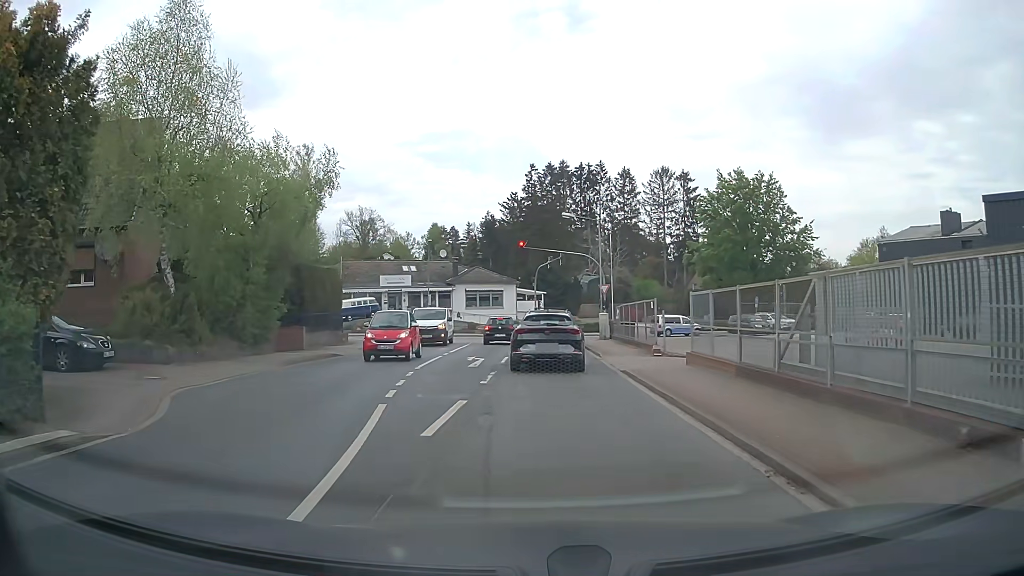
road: tertiary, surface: asphalt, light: Day
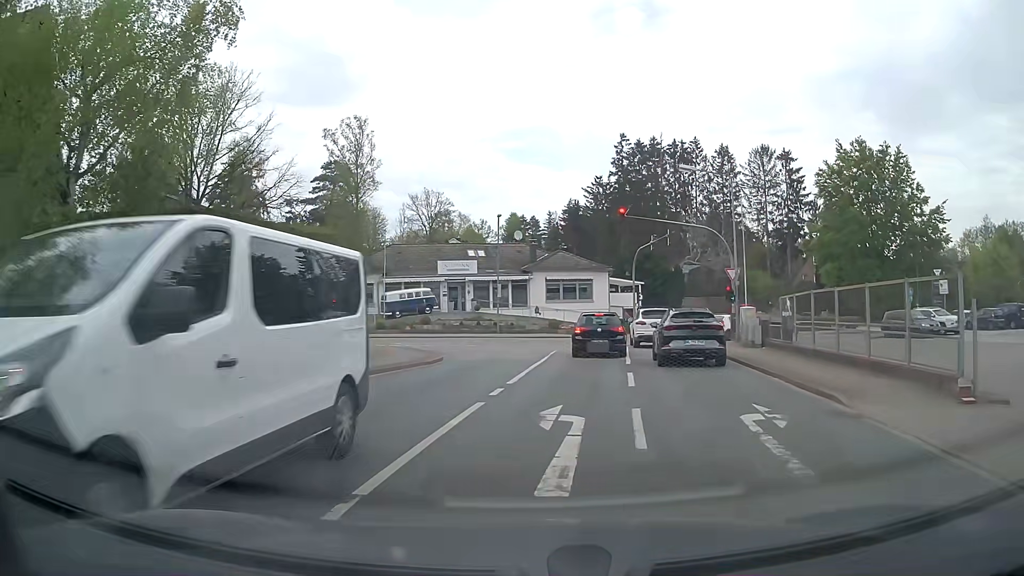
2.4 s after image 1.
(-0.7, +13.2) m; -6°
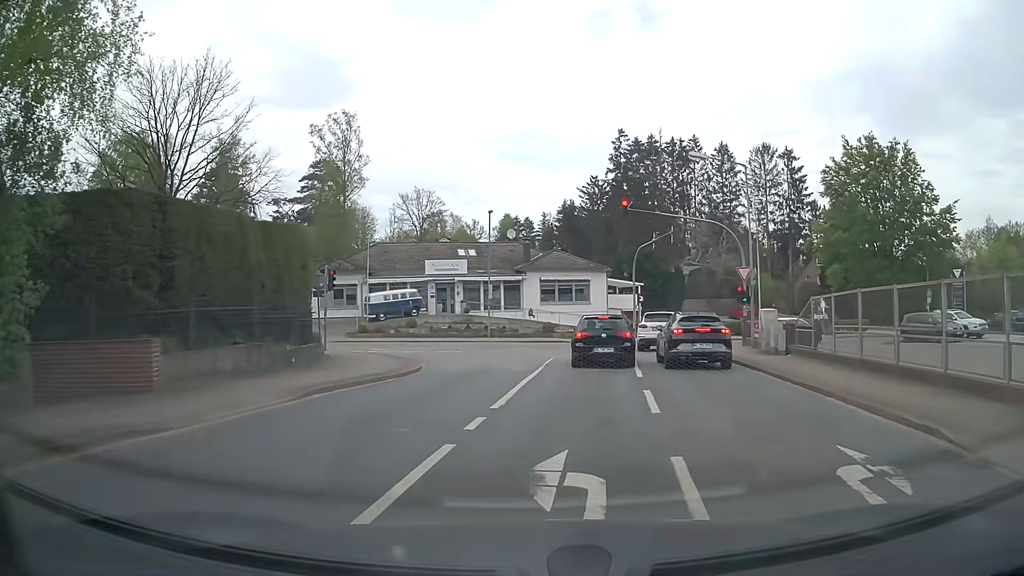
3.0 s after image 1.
(0.0, +3.1) m; 0°
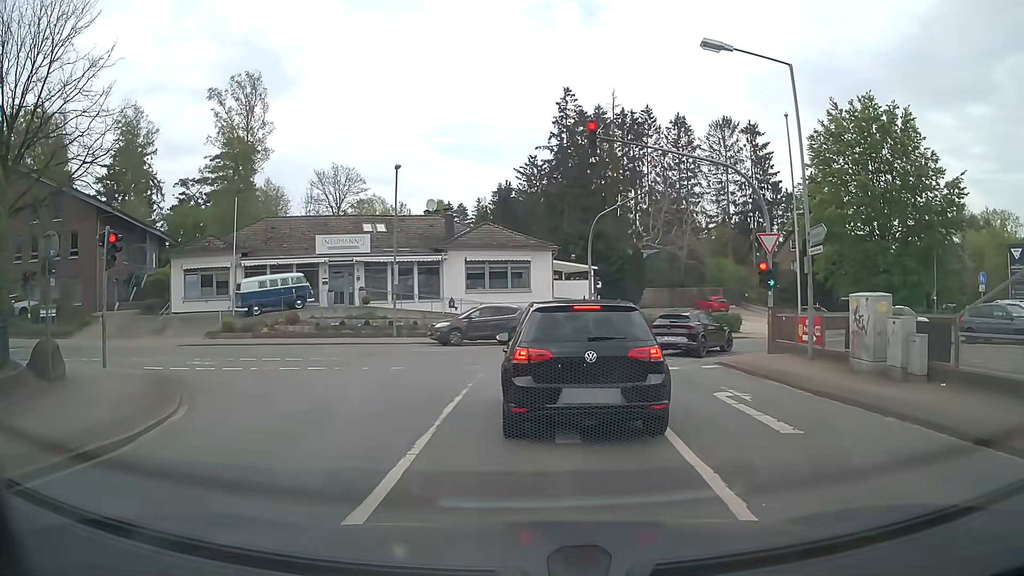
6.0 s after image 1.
(+0.5, +11.4) m; +5°
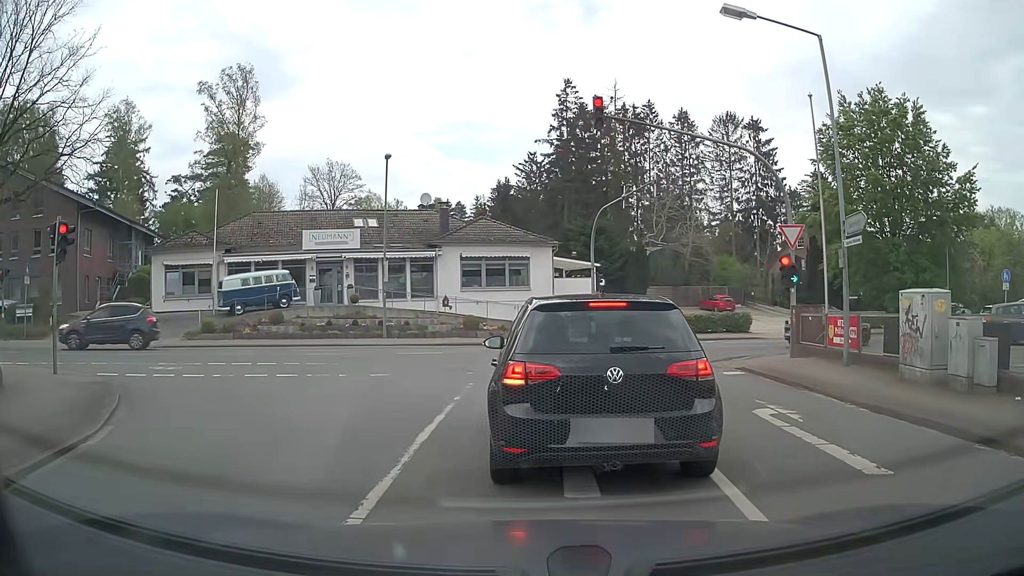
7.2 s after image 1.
(0.0, +1.9) m; +1°
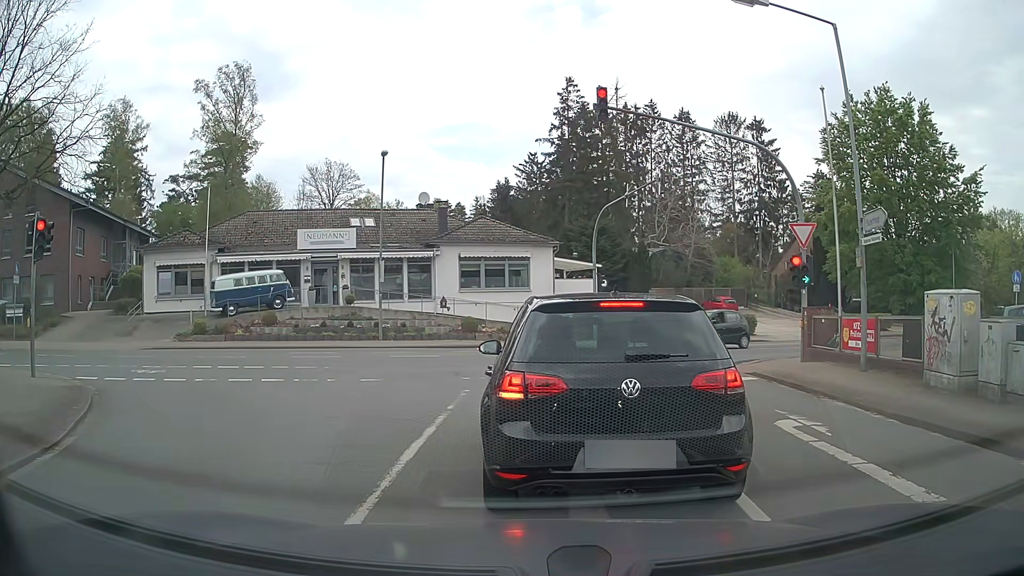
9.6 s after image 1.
(0.0, +0.9) m; 0°
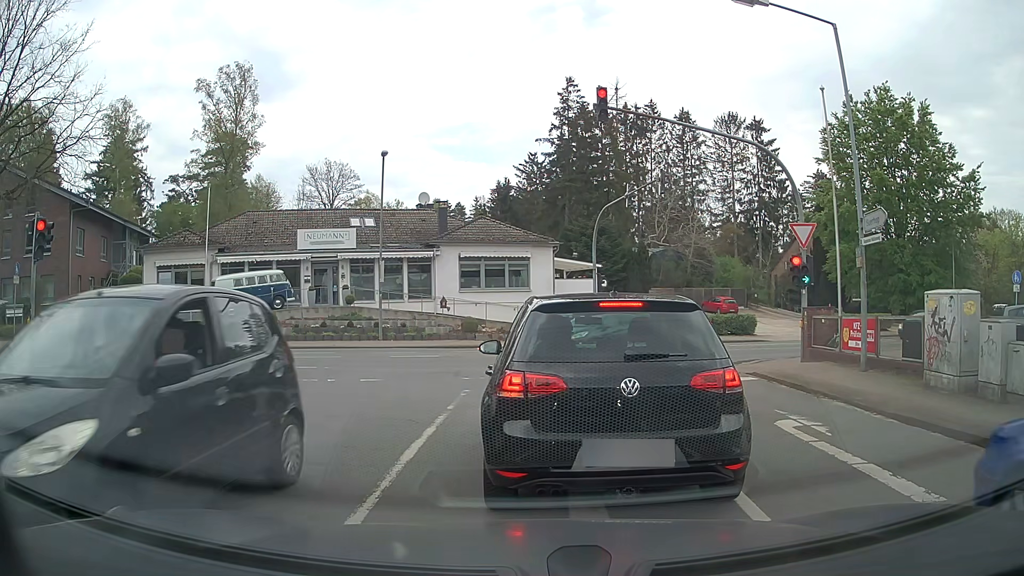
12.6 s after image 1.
(0.0, 0.0) m; 0°
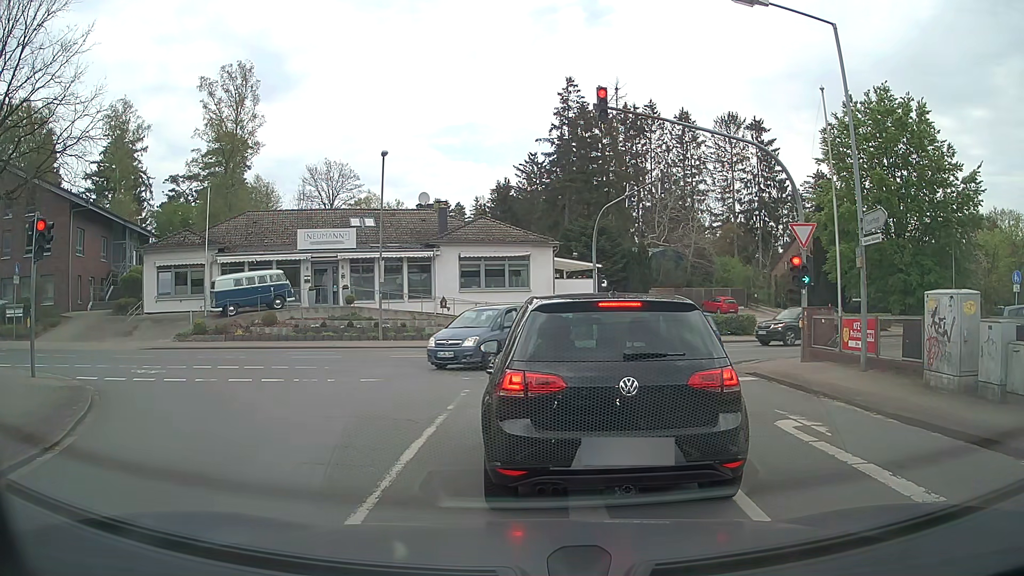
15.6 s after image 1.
(0.0, 0.0) m; 0°
(0, +10) (-4, +19) (-13, +22) (-23, +19) (-32, +15) (-42, +12) (-51, +8) (-60, +5) (-70, +1) (-79, -2) m
